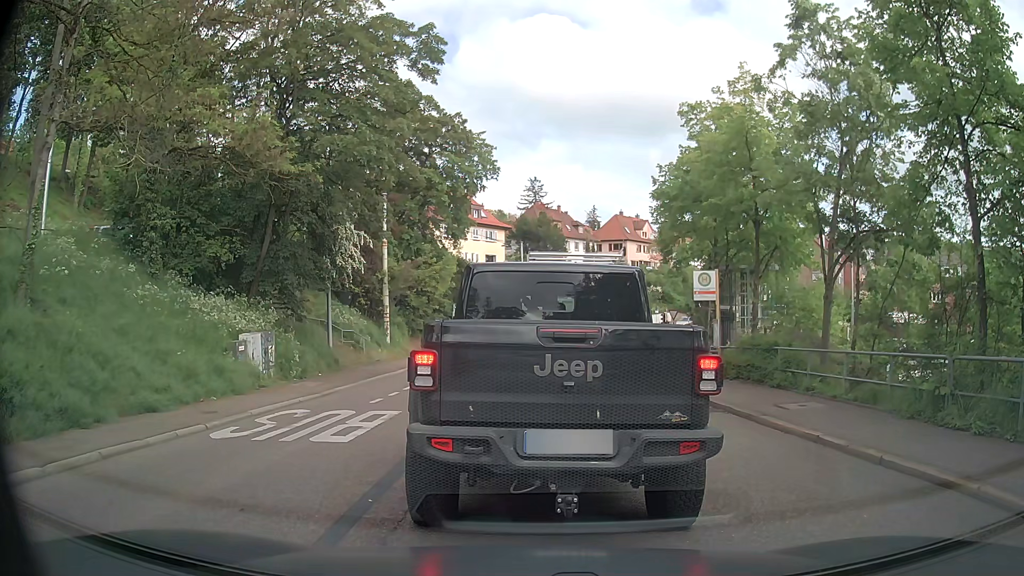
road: secondary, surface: asphalt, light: Day
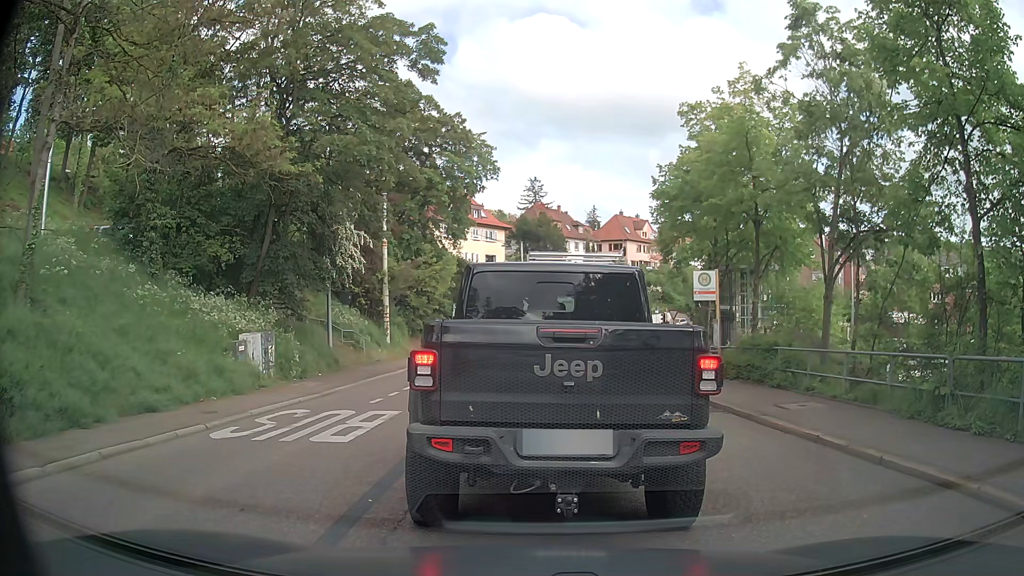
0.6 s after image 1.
(0.0, 0.0) m; 0°
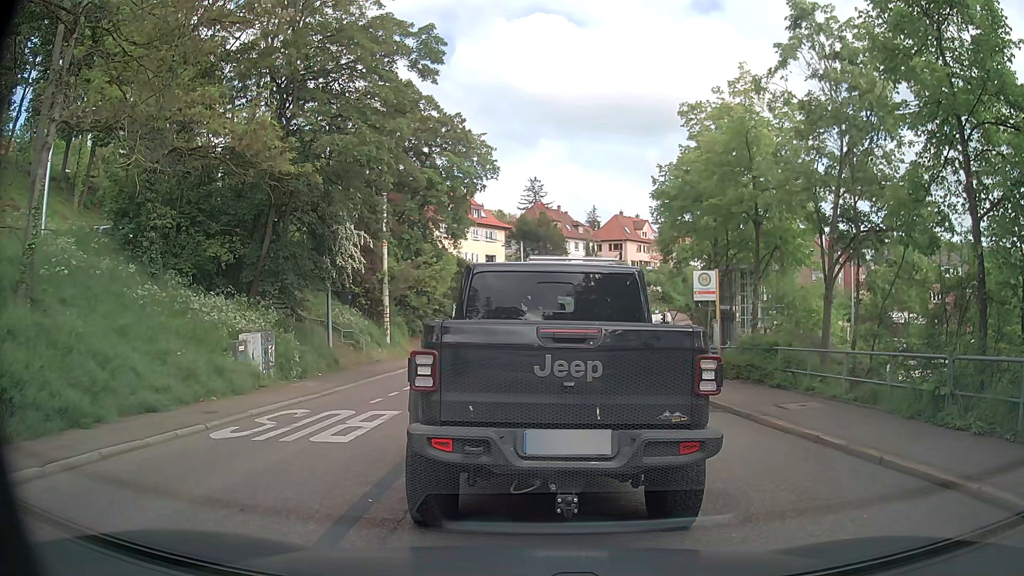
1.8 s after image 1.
(0.0, 0.0) m; 0°
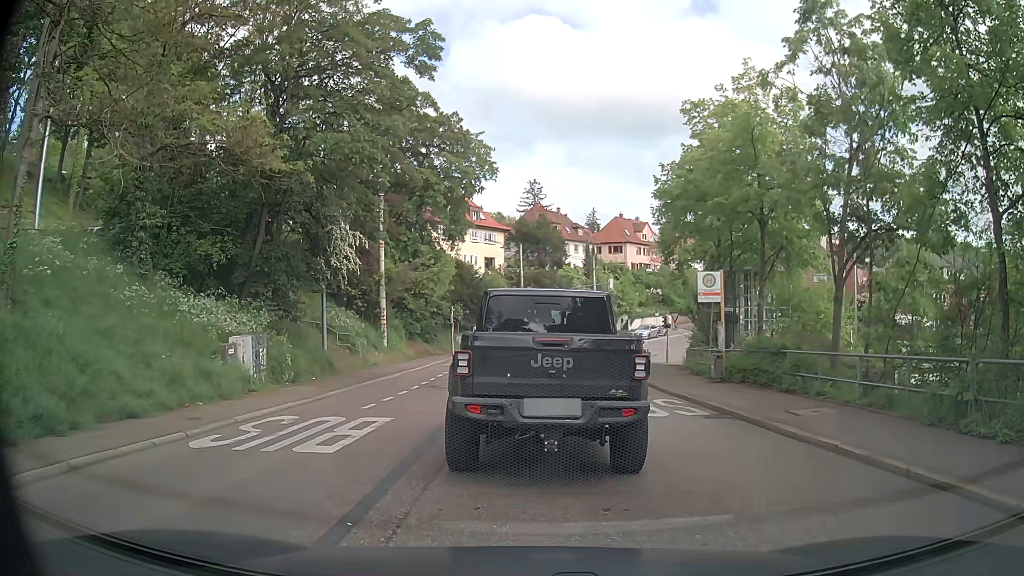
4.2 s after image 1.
(0.0, +0.7) m; +2°
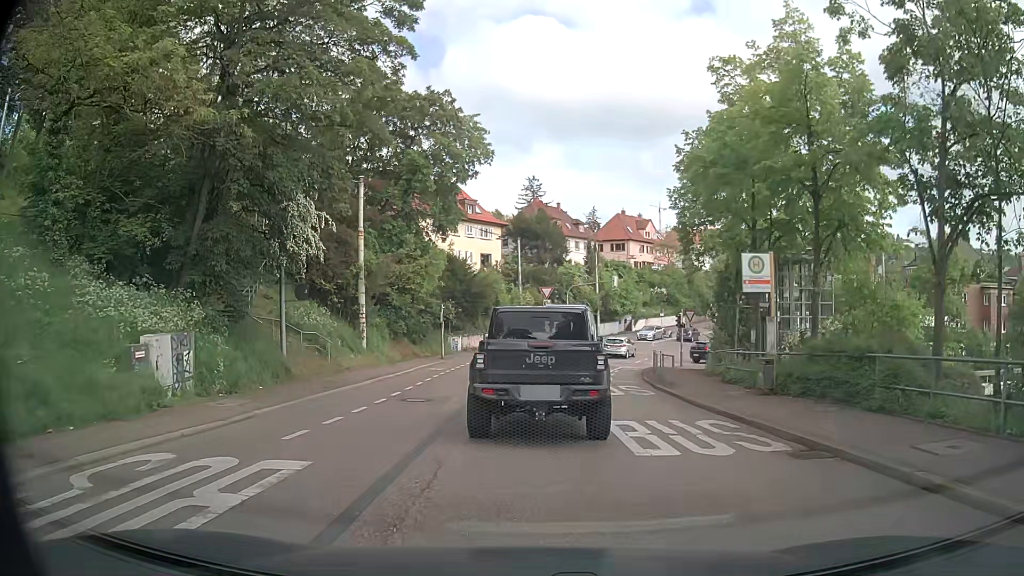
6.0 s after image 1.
(-0.1, +4.8) m; -2°
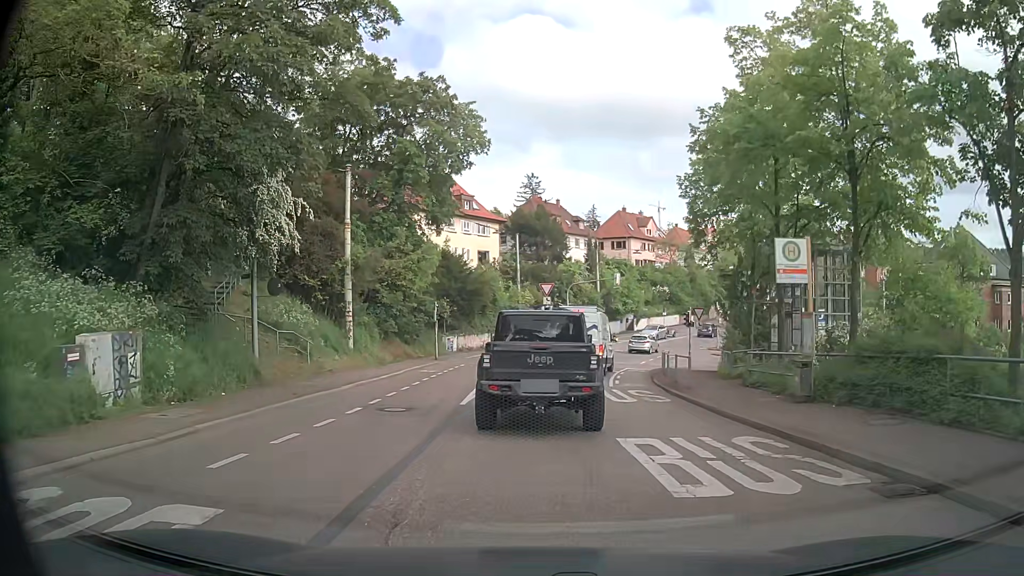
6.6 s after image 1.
(0.0, +2.4) m; 0°
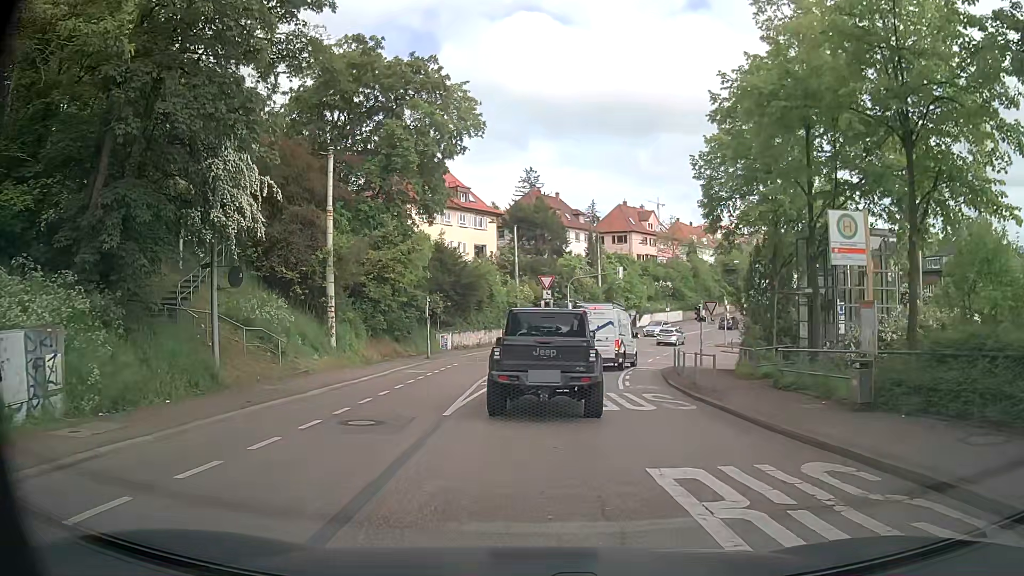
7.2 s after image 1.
(0.0, +2.8) m; 0°
(0, +10) (+1, +20) (+2, +30) (+5, +39) (+9, +49) (+13, +58) (+17, +67) (+22, +75) (+28, +84) (+34, +92) m
